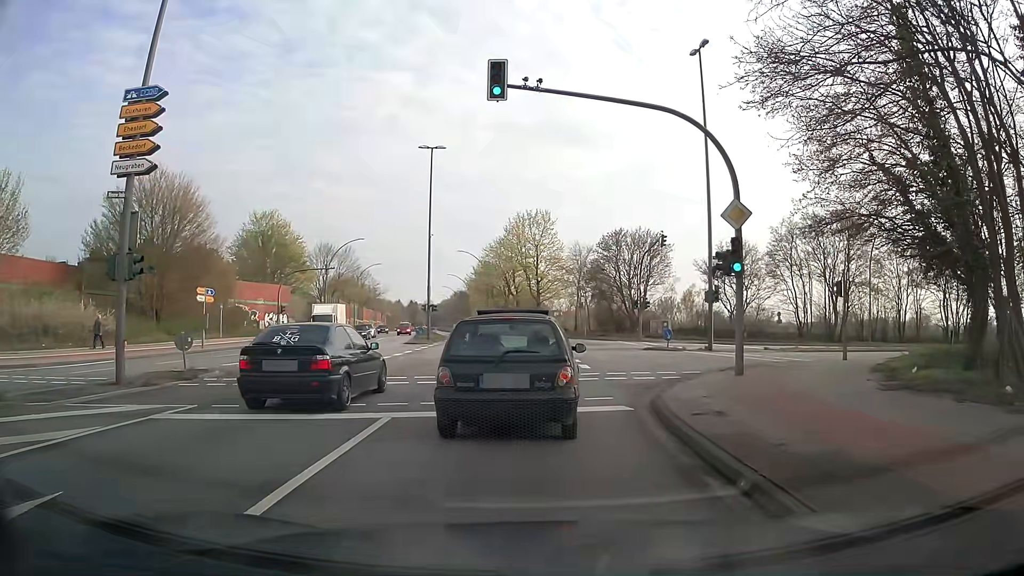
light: Day
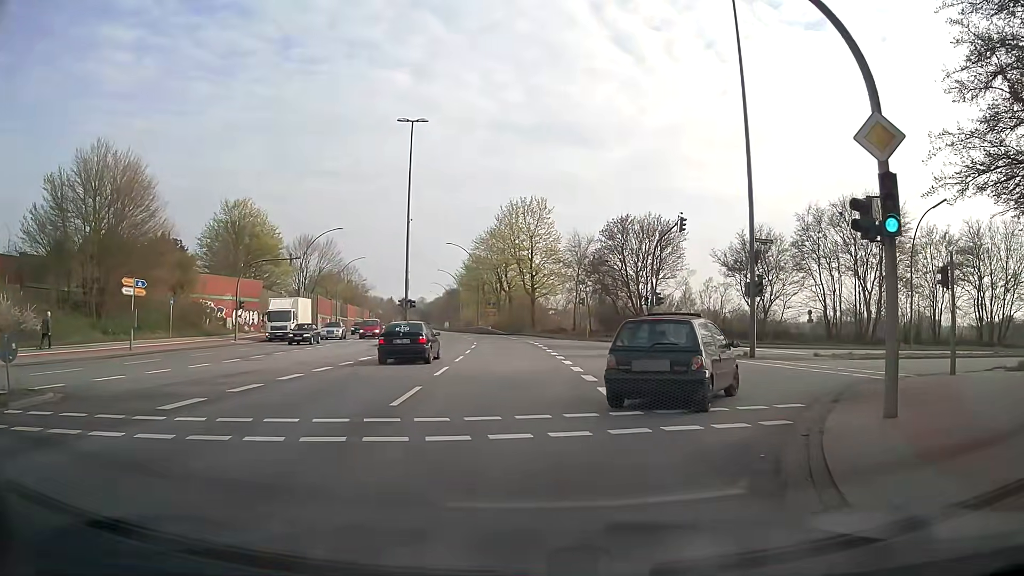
(-0.1, +7.9) m; 0°
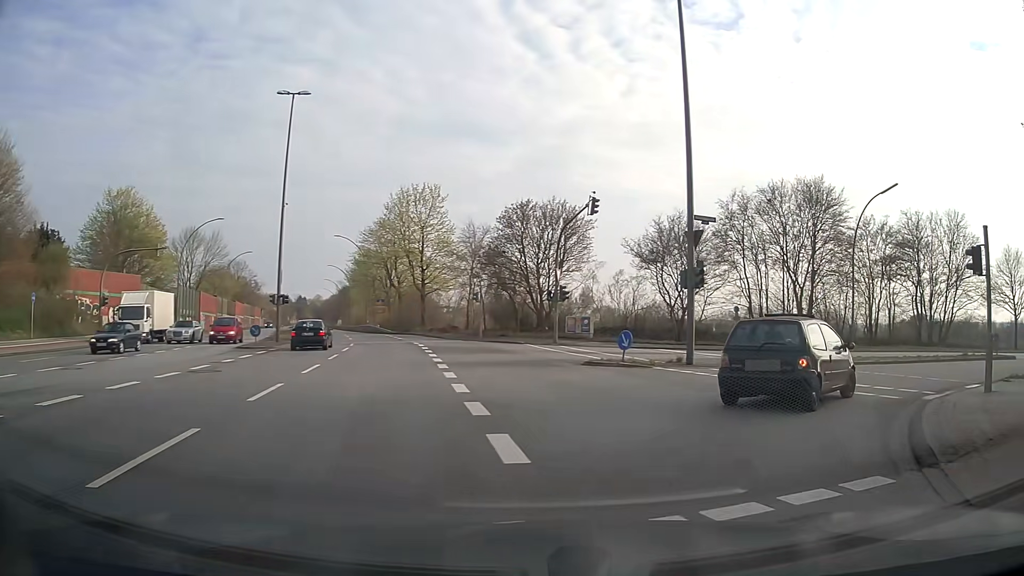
(+0.4, +5.9) m; +10°
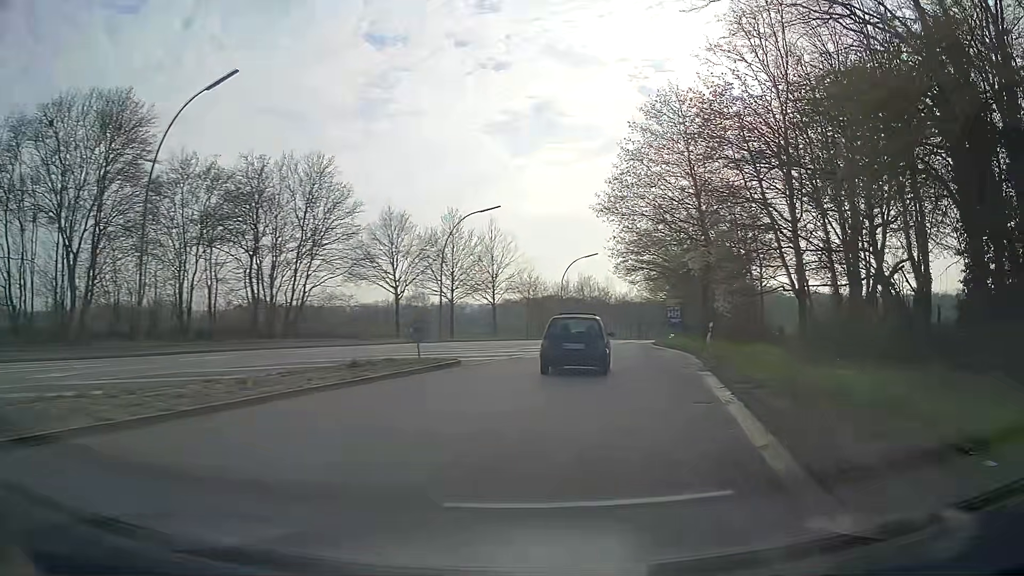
(+8.4, +15.9) m; +56°
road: secondary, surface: asphalt
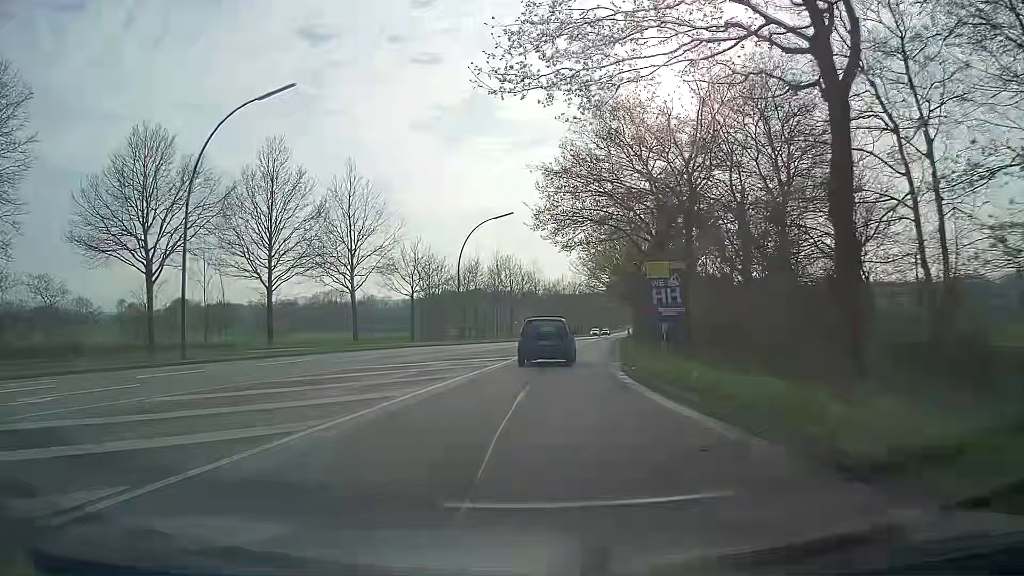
(+3.6, +27.1) m; +5°
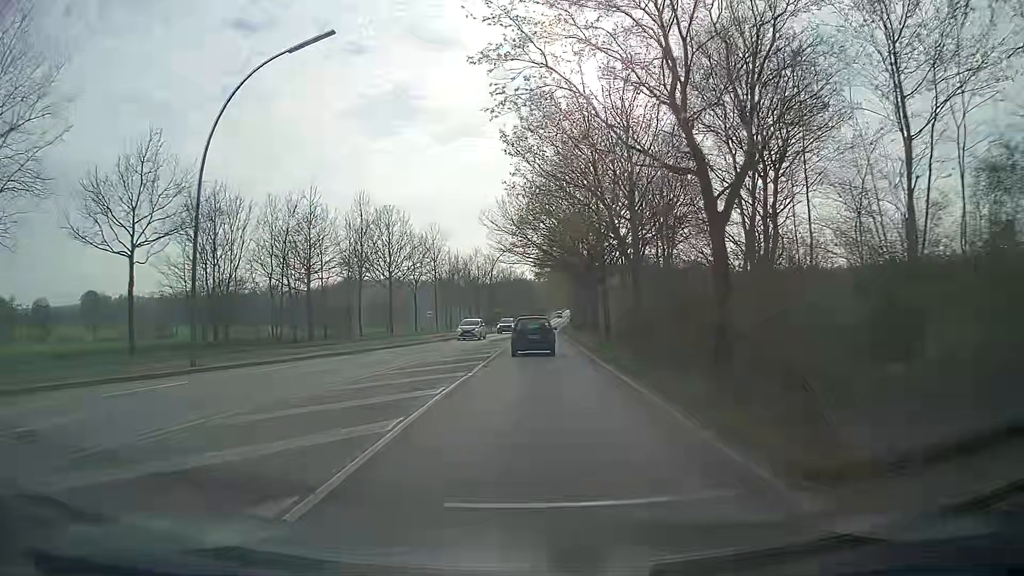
(+2.2, +33.2) m; +7°
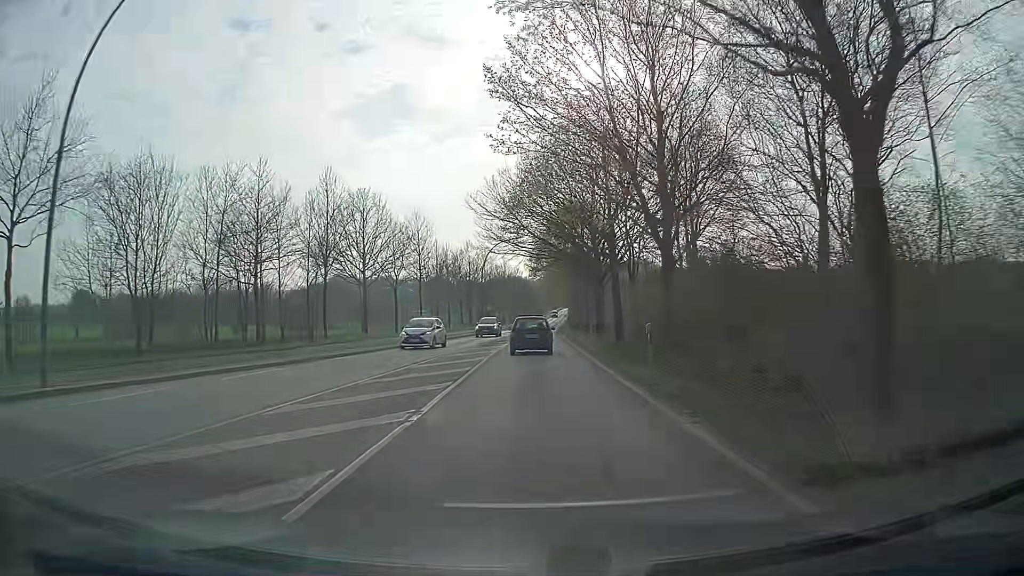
(0.0, +7.2) m; +1°
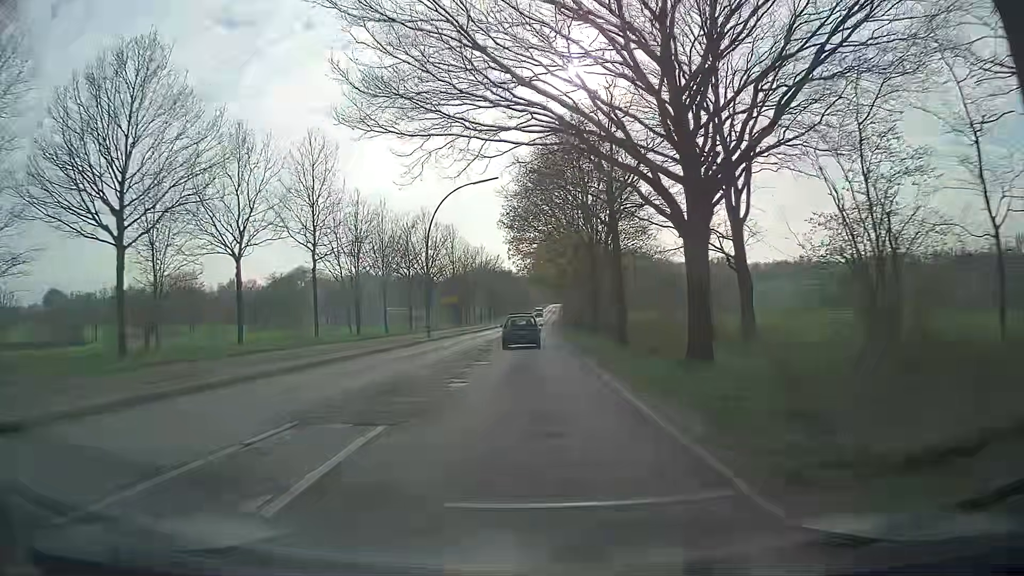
(+0.3, +29.3) m; 0°
